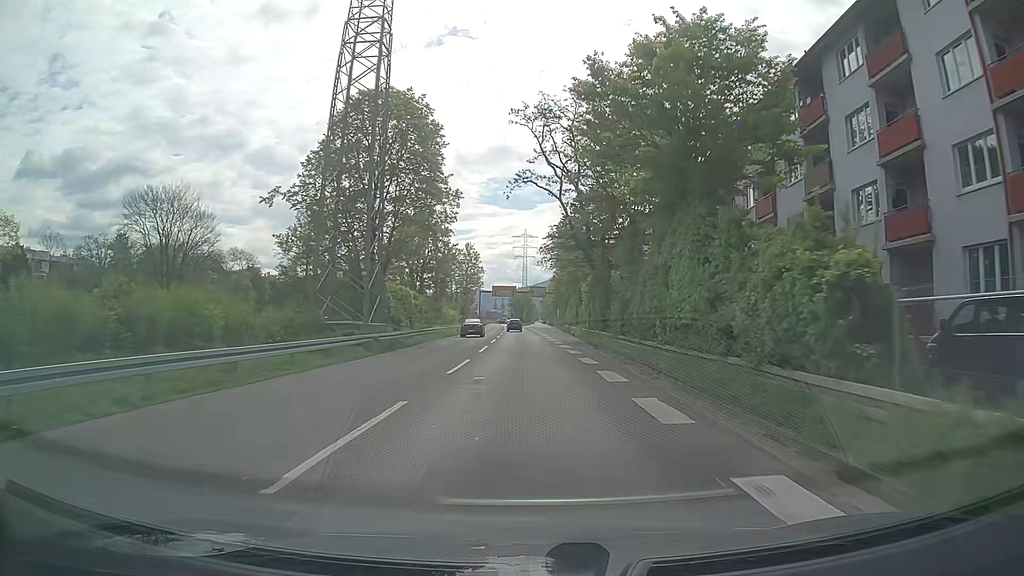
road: trunk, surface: asphalt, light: Day
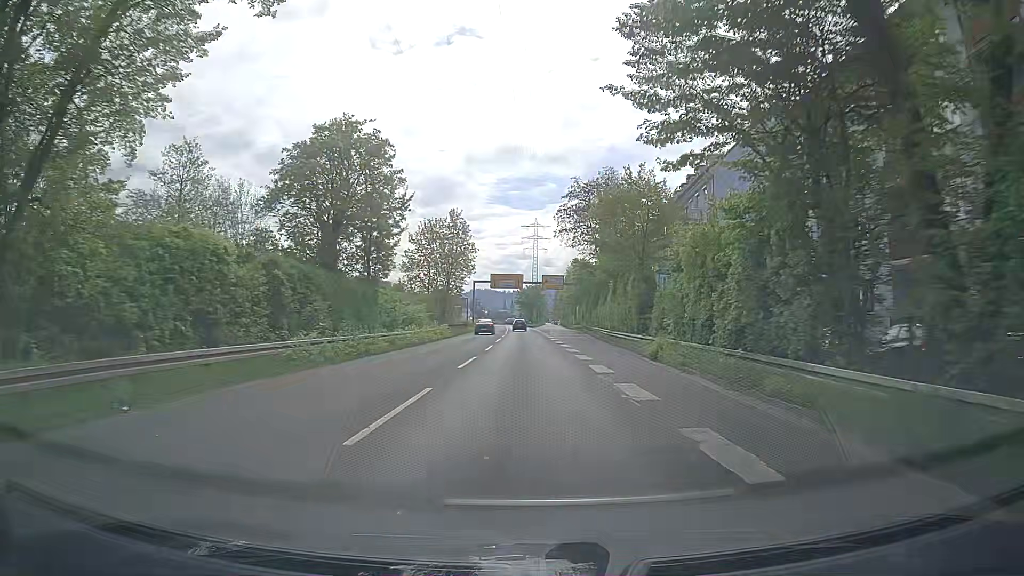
(-0.2, +33.8) m; -1°
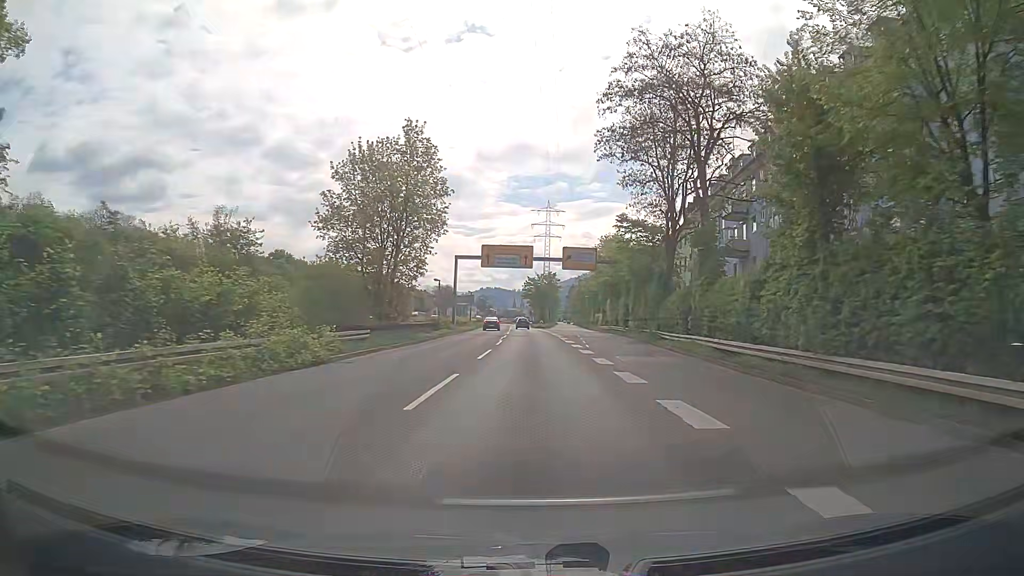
(+0.1, +33.9) m; 0°
(0, +10) (0, +20) (0, +30) (0, +40) (0, +50) (-1, +60) (-1, +70) (-1, +80) (-1, +90) (-1, +100) m
